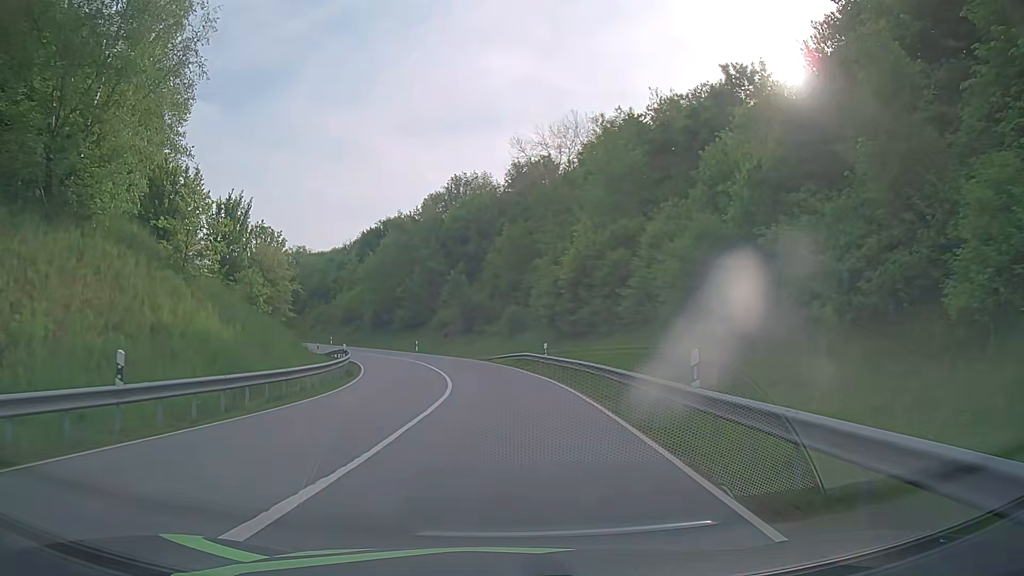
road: primary_link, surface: asphalt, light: Day
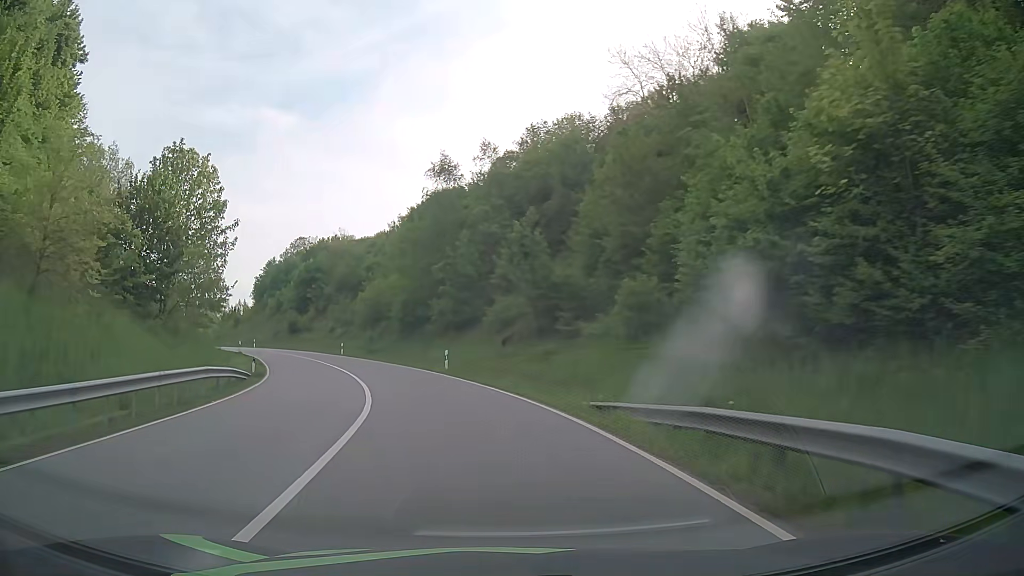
(-0.9, +29.7) m; -7°
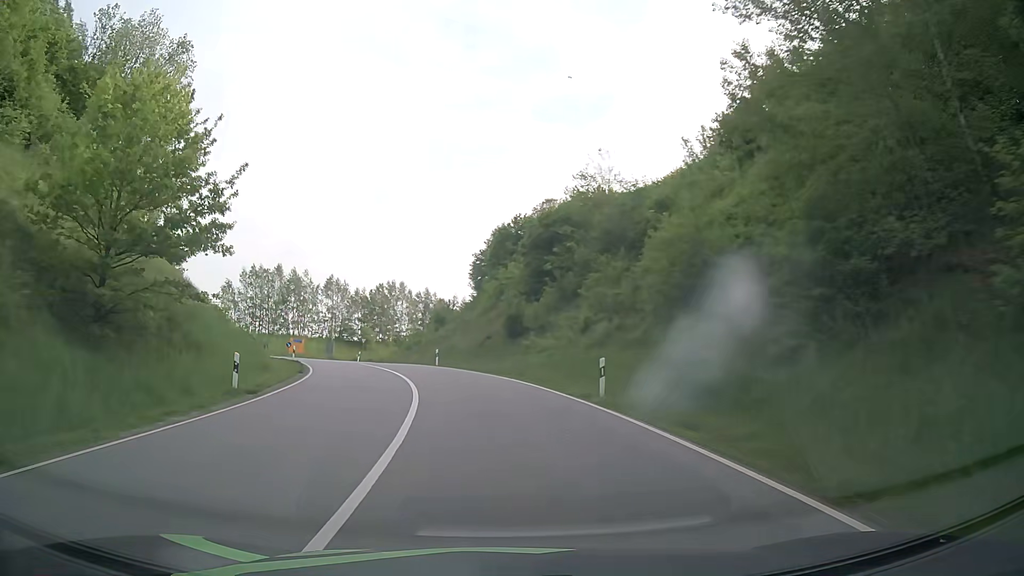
(-8.4, +39.5) m; -23°
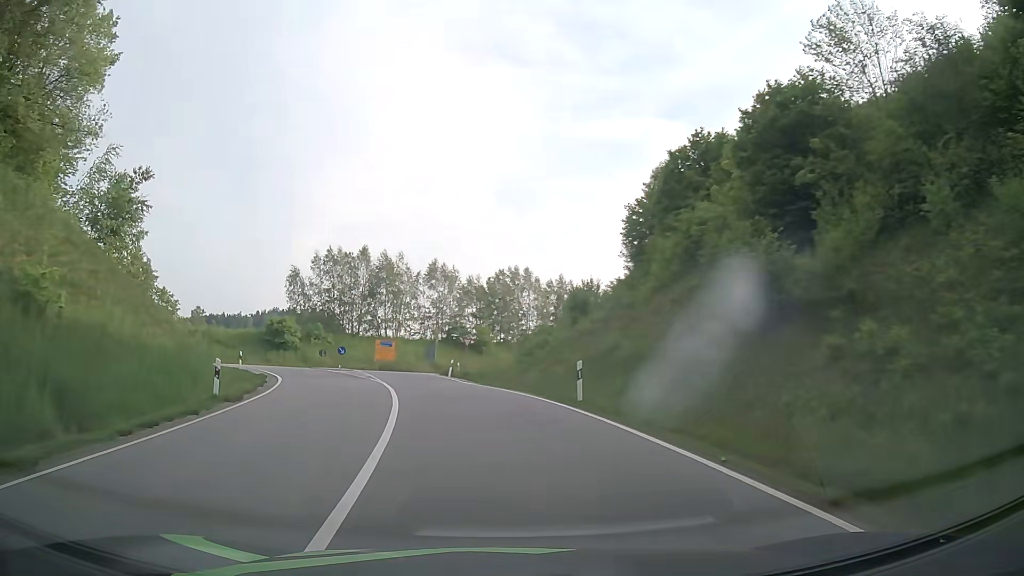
(-2.4, +24.6) m; -12°
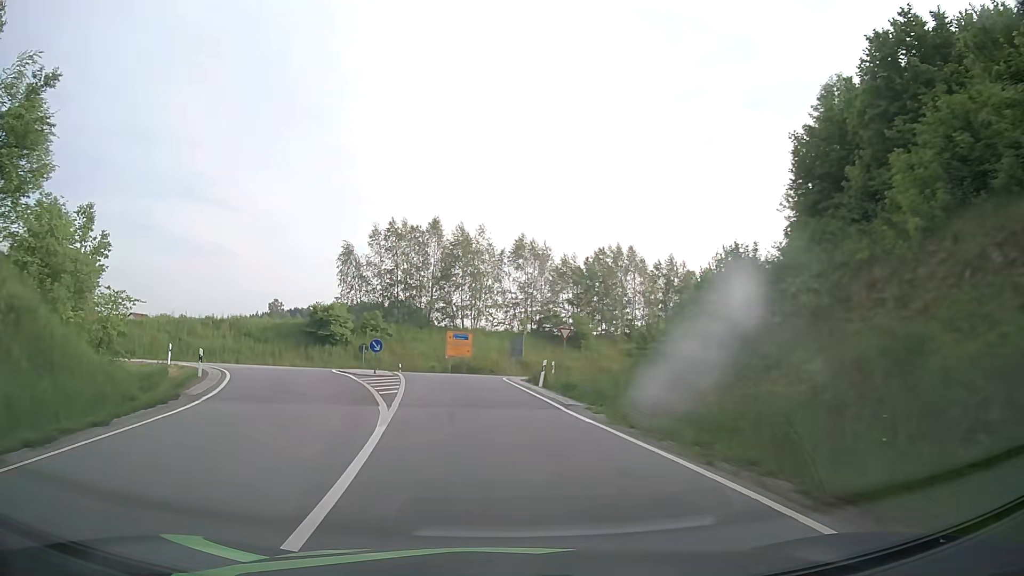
(-1.0, +14.9) m; -8°
